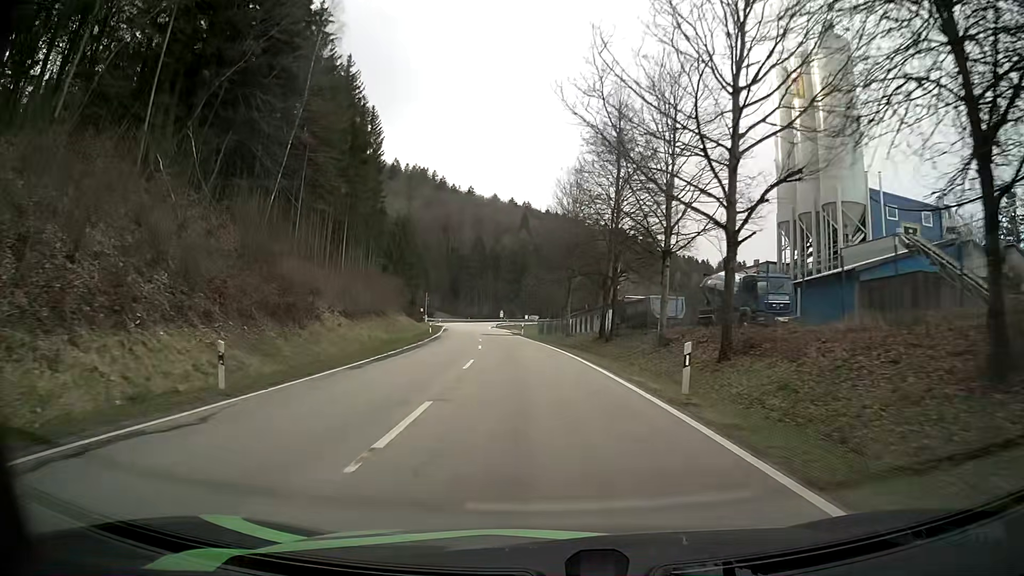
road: secondary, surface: asphalt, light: Day
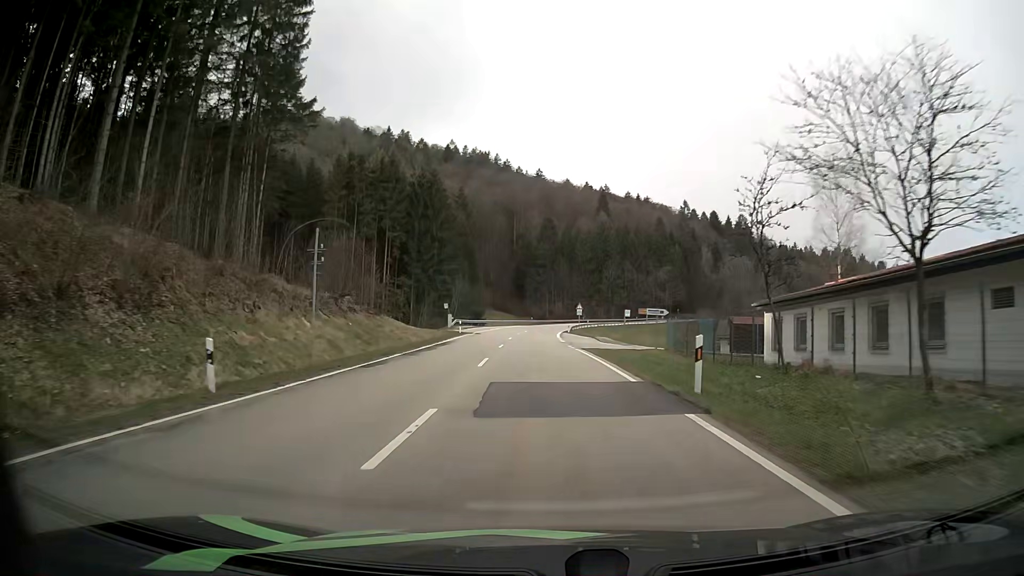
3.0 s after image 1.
(-4.2, +52.4) m; -7°
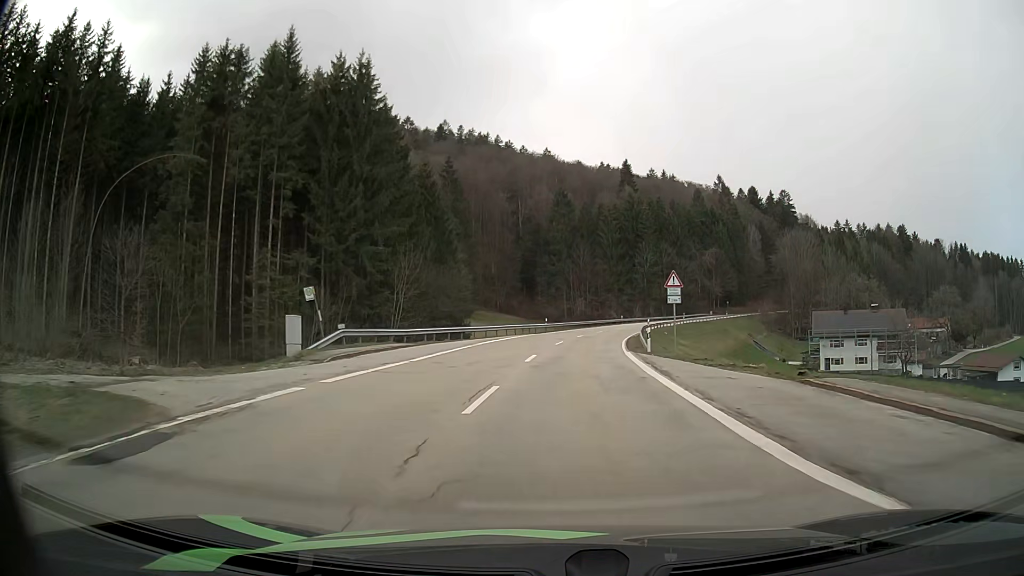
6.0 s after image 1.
(-1.4, +50.8) m; -1°
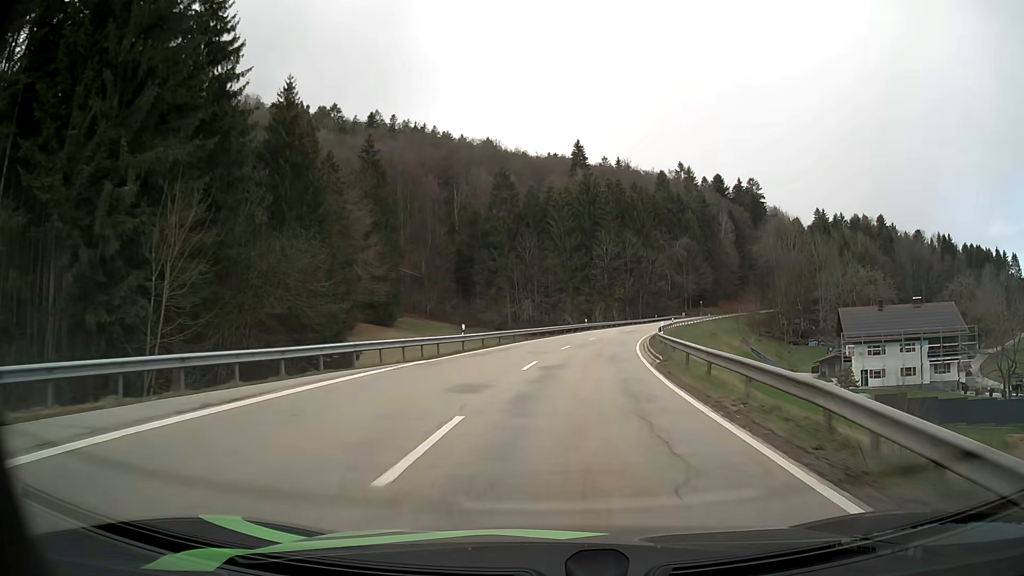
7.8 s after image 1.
(+1.2, +30.5) m; +4°
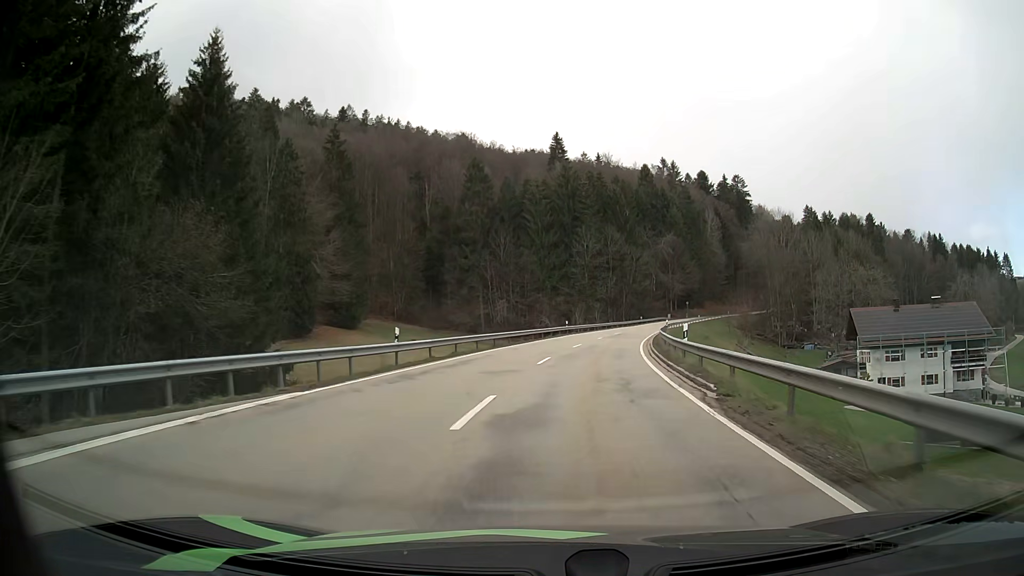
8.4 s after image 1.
(+0.1, +10.2) m; +2°
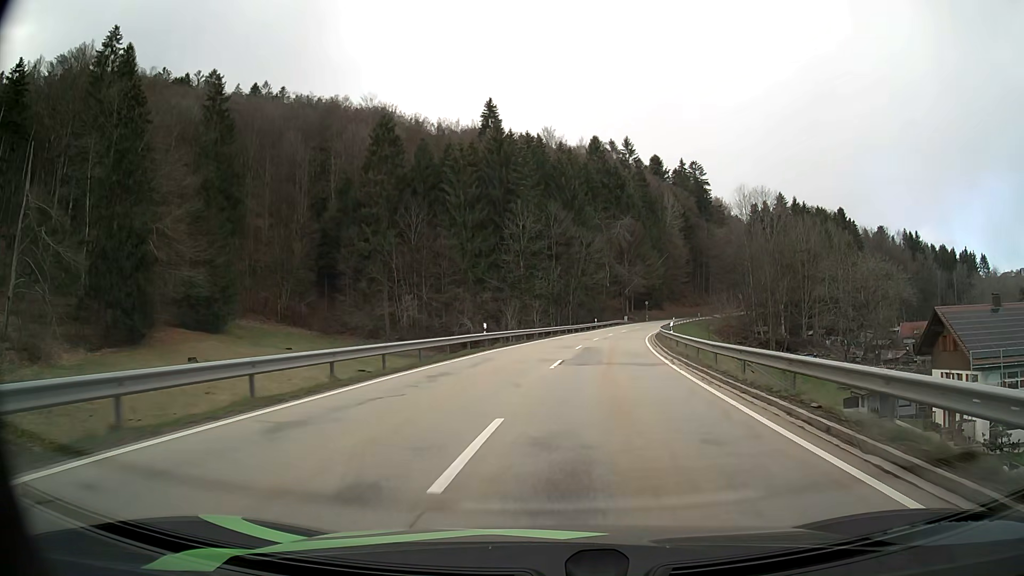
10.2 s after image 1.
(+1.7, +30.8) m; +5°
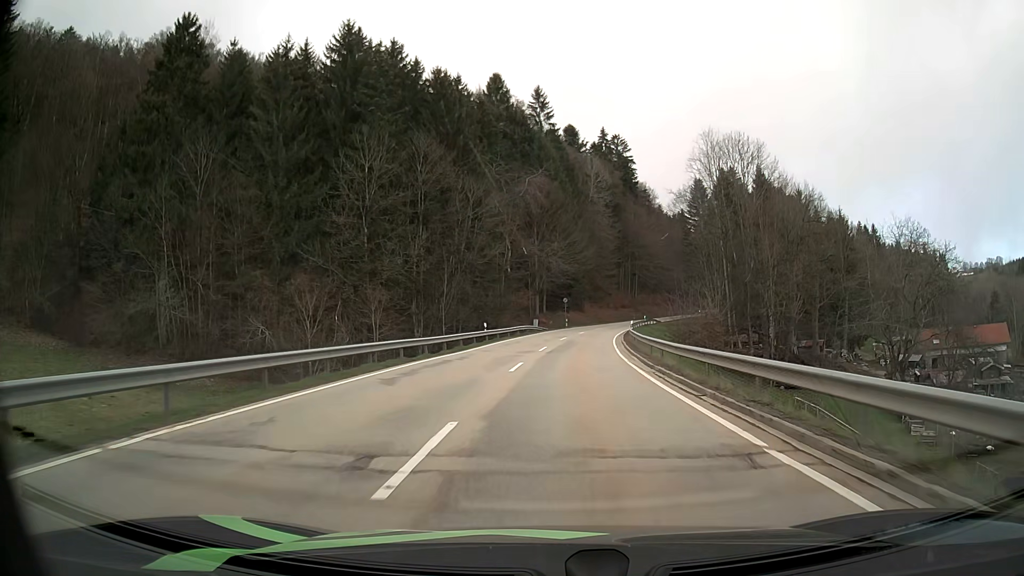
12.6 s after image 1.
(+3.5, +41.0) m; +9°
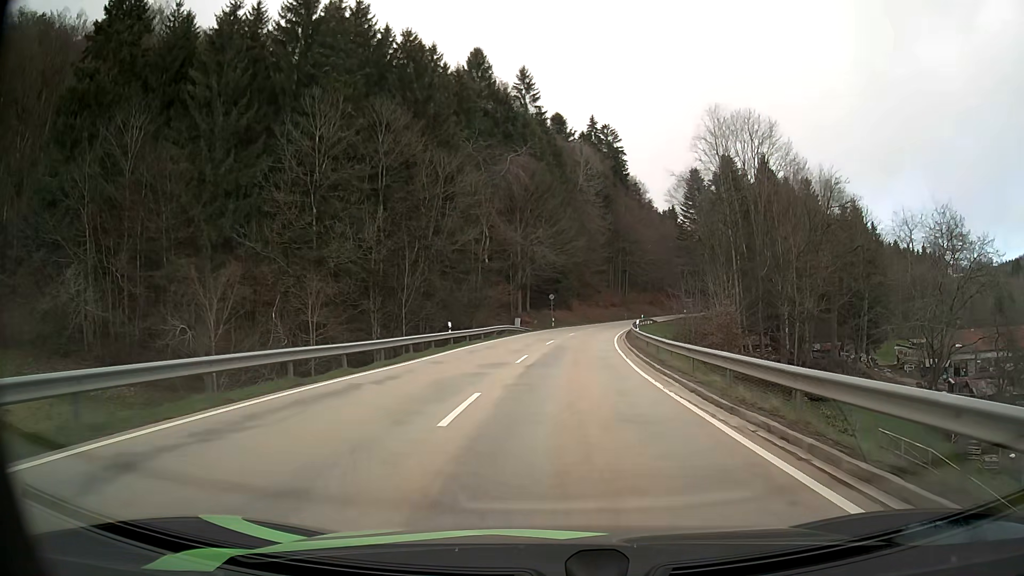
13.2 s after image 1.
(+0.1, +10.3) m; +1°
(0, +10) (0, +20) (+1, +30) (+2, +40) (+3, +50) (+4, +60) (+6, +70) (+8, +79) (+11, +89) (+14, +99) m
